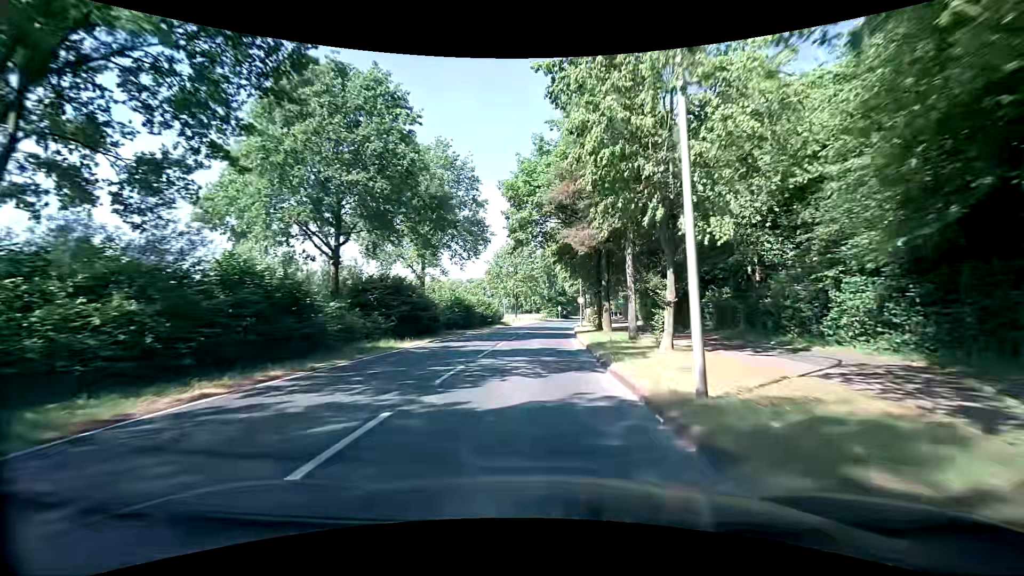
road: tertiary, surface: asphalt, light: Day
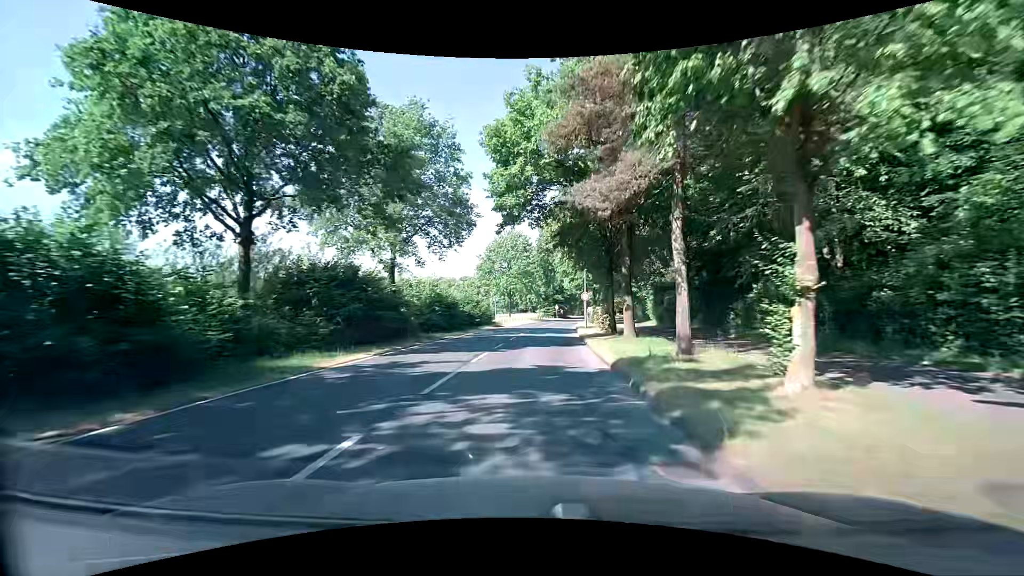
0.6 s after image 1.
(+0.1, +7.4) m; +1°
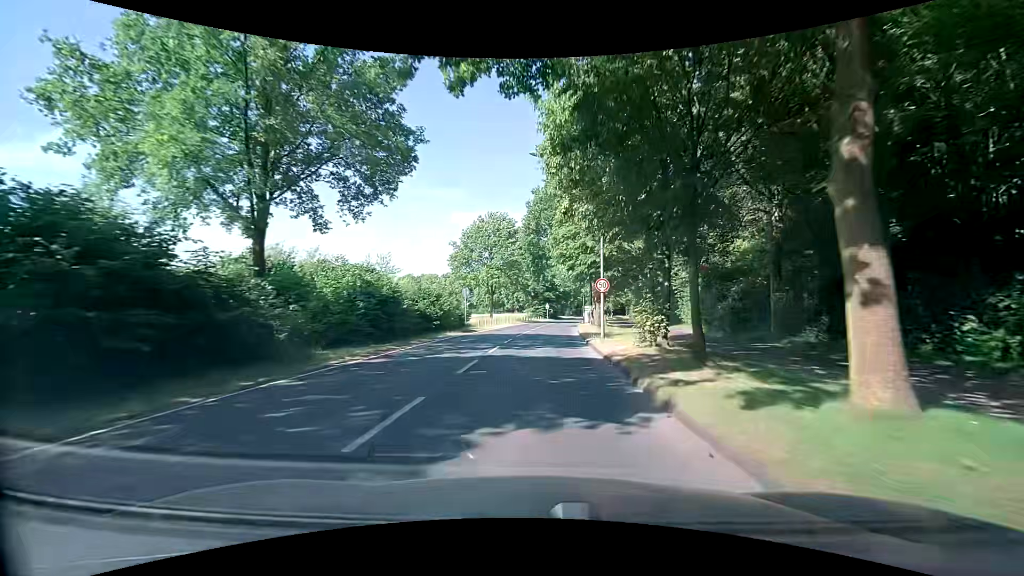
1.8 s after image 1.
(-0.1, +14.6) m; +1°
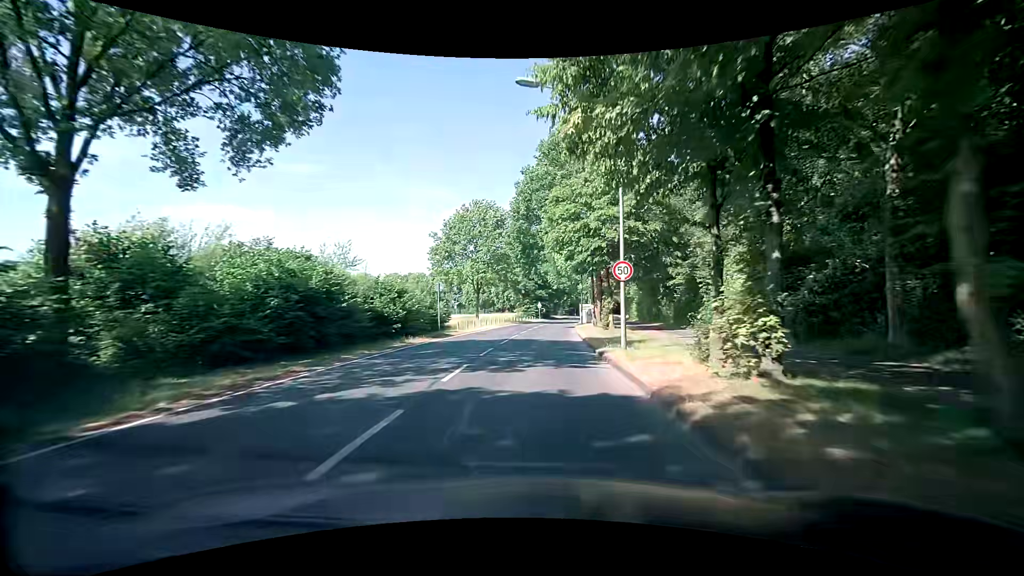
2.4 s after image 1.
(+0.1, +7.2) m; +2°
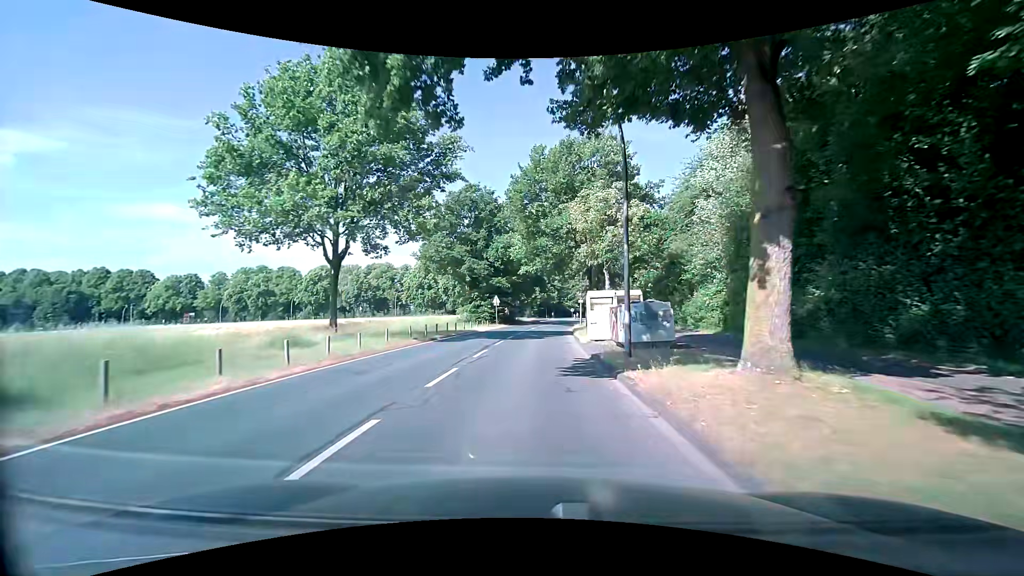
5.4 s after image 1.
(+0.7, +35.5) m; +2°
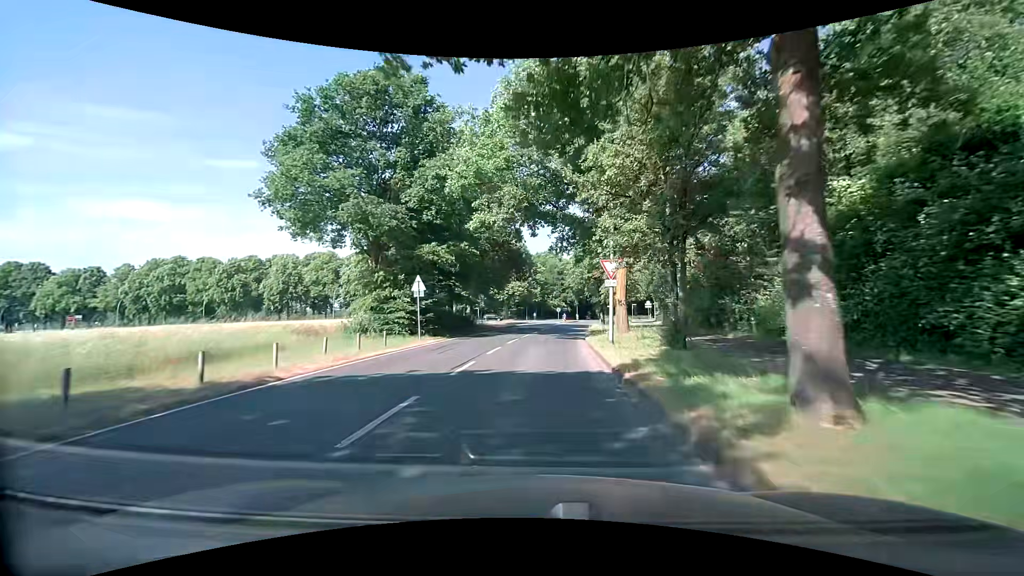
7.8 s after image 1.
(+1.1, +27.7) m; +2°
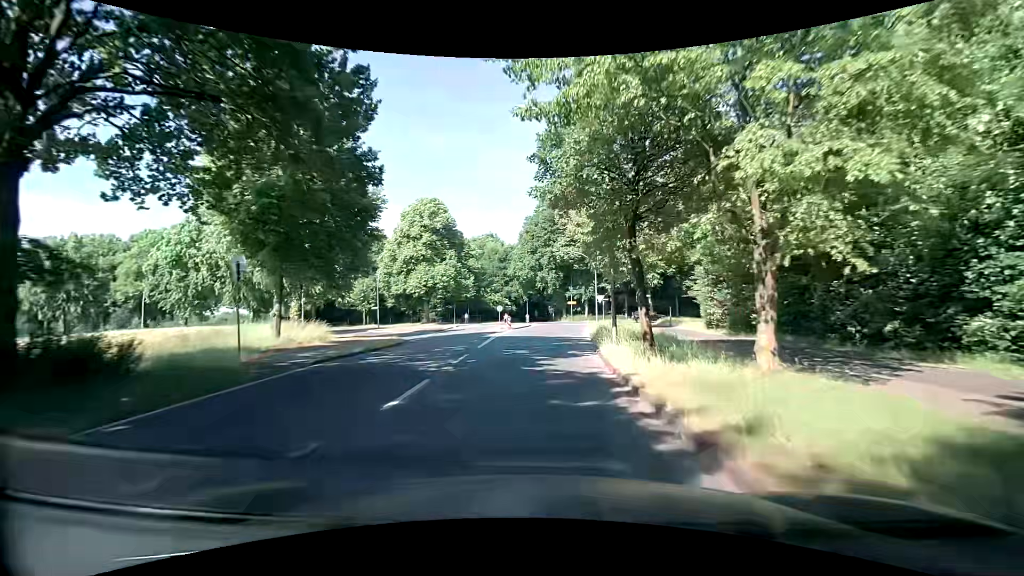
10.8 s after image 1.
(+2.1, +33.5) m; +6°
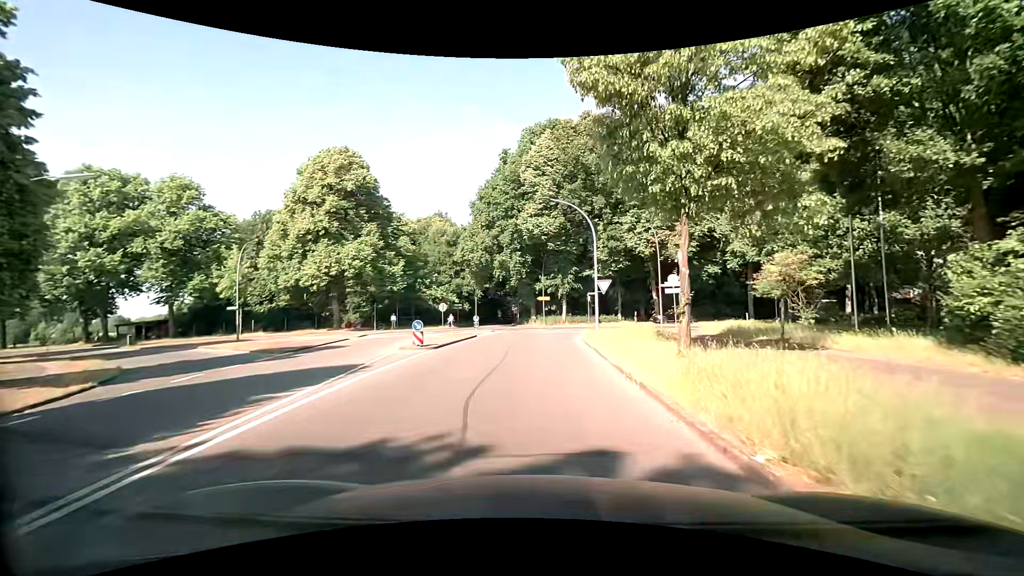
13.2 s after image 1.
(+1.2, +23.6) m; +4°
(0, +10) (0, +20) (+1, +30) (+3, +40) (+11, +45) (+21, +45) (+31, +46) (+41, +47) (+51, +48) (+61, +49) m
